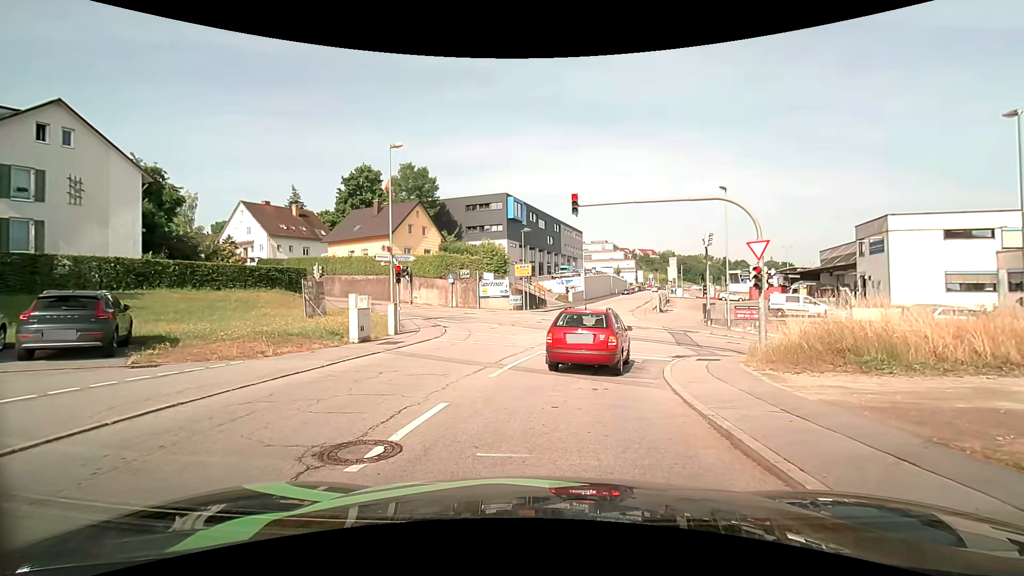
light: Day
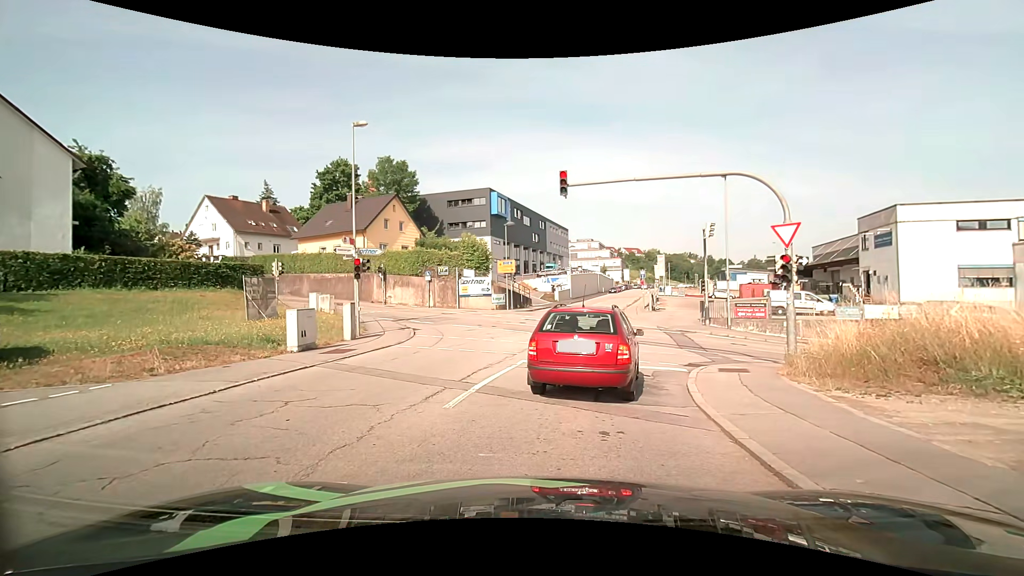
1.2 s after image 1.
(+0.1, +3.2) m; +2°
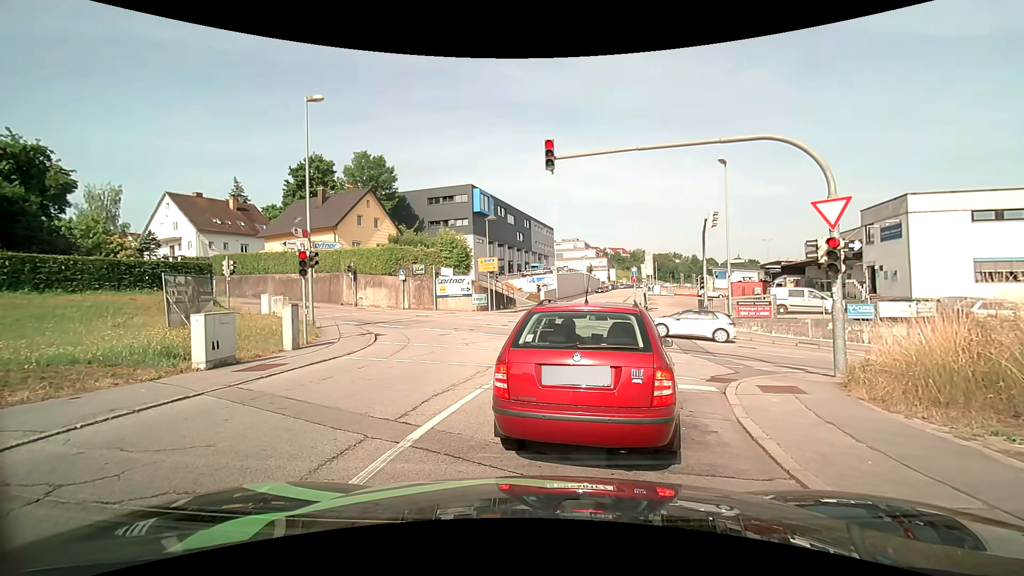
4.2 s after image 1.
(0.0, +3.1) m; +1°
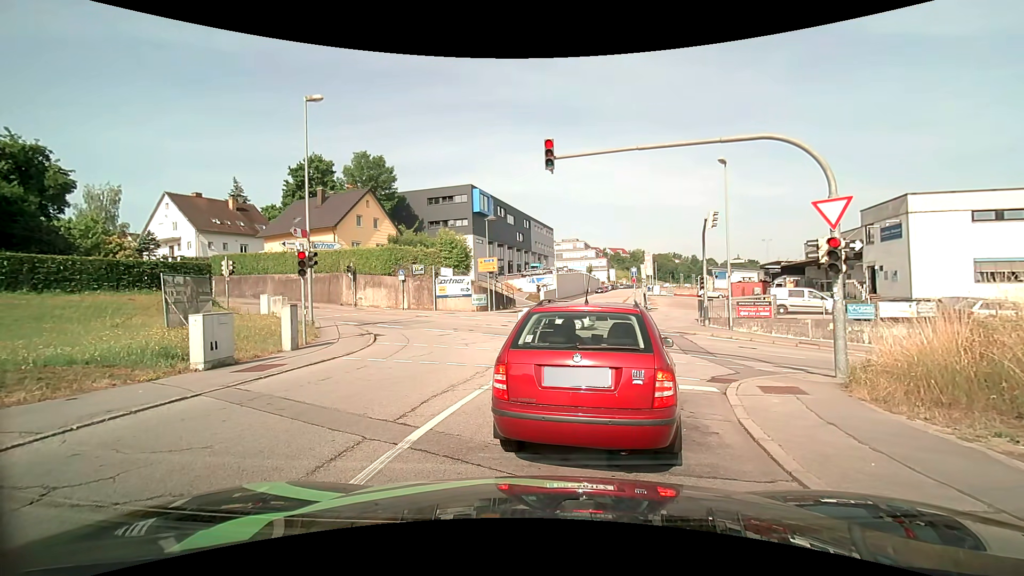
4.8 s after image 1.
(0.0, +0.1) m; 0°
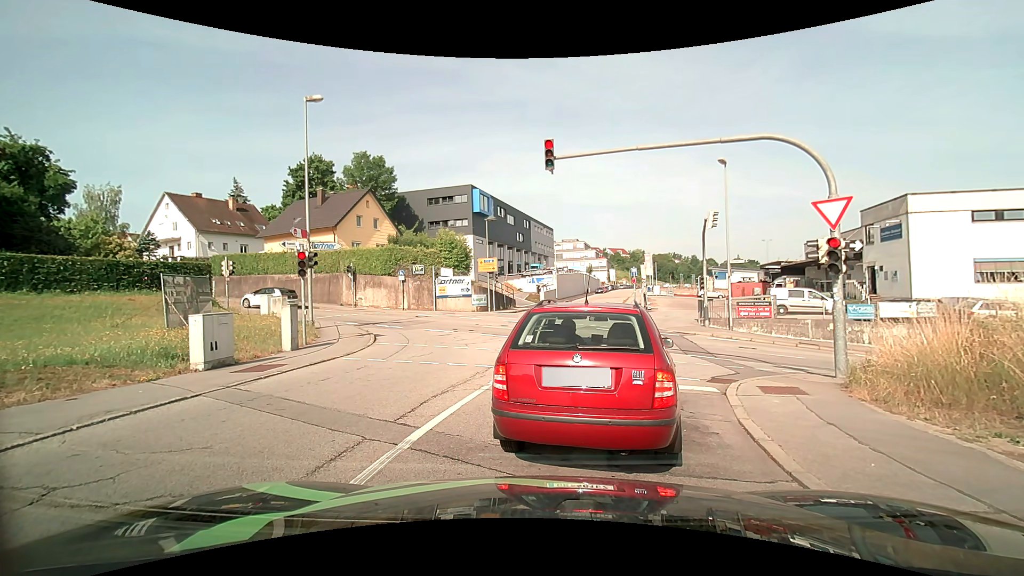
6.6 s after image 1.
(0.0, +0.1) m; 0°
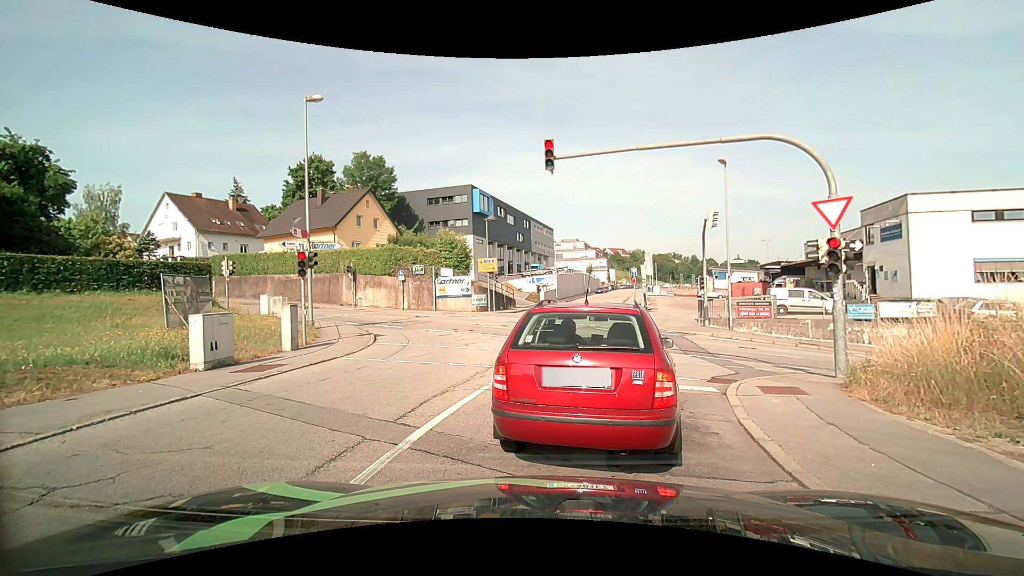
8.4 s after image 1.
(0.0, 0.0) m; 0°
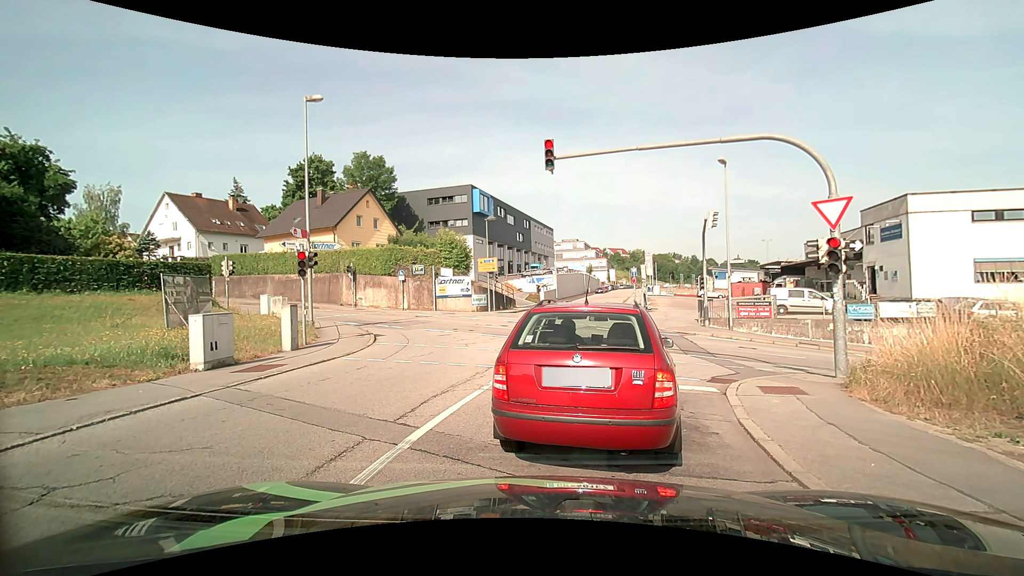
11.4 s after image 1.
(0.0, 0.0) m; 0°
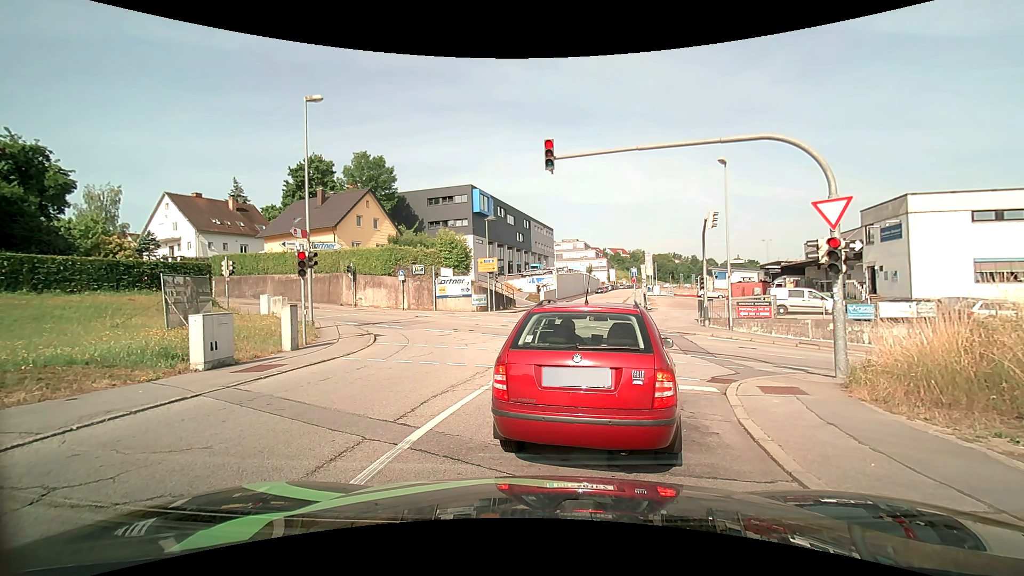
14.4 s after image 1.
(0.0, 0.0) m; 0°
(0, +10) (+1, +20) (+2, +30) (+3, +40) (+5, +50) (+7, +59) (+9, +69) (+11, +79) (+13, +89) (+15, +99) m
